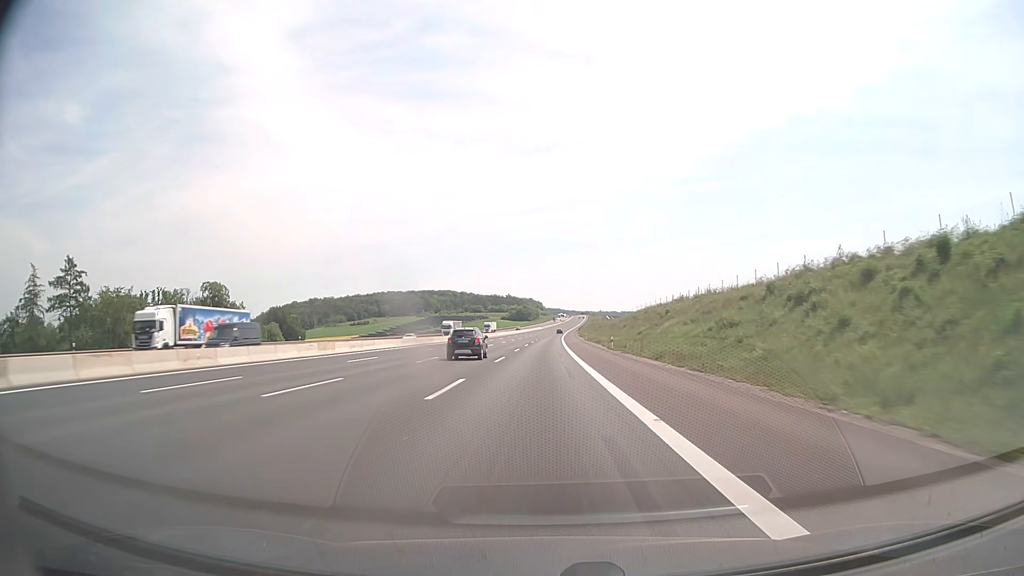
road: motorway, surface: asphalt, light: Day
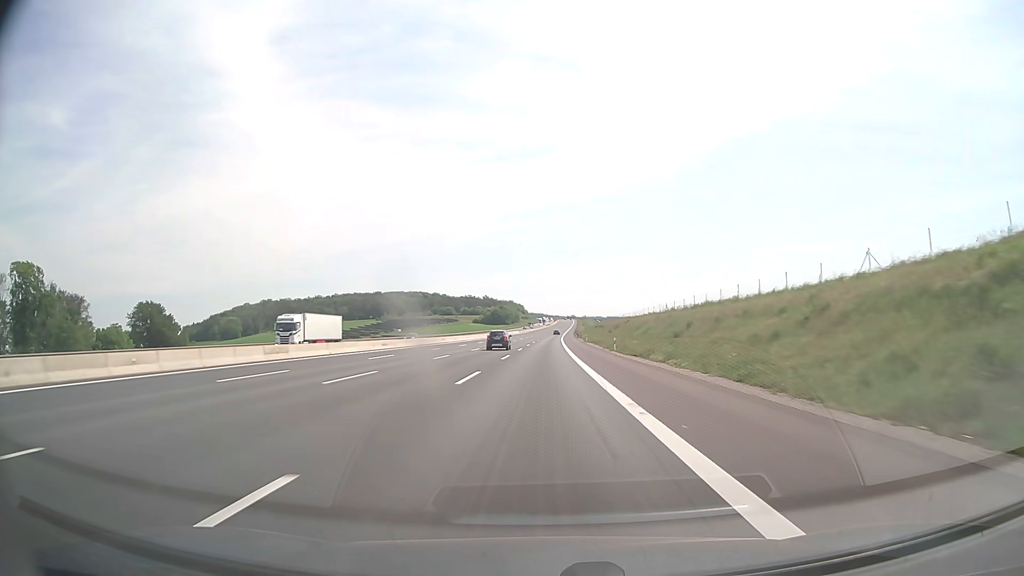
(+1.2, +103.0) m; +1°
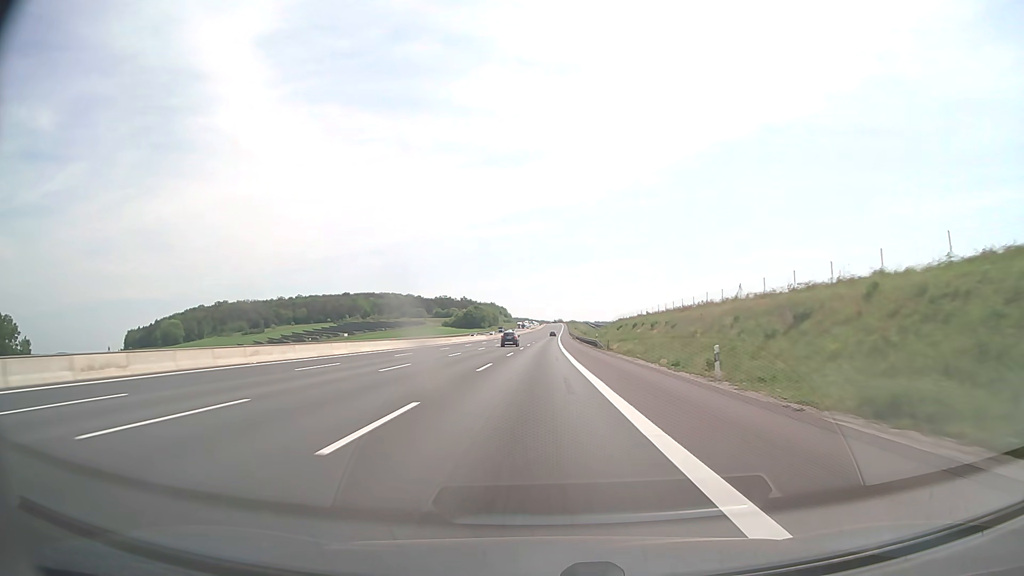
(+0.9, +82.4) m; +1°
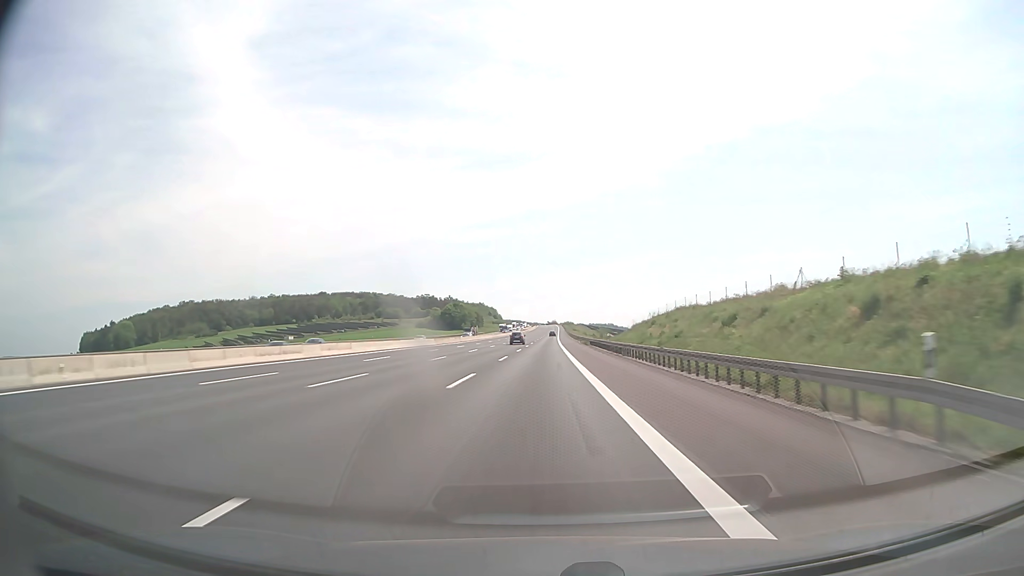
(+0.4, +61.8) m; +1°
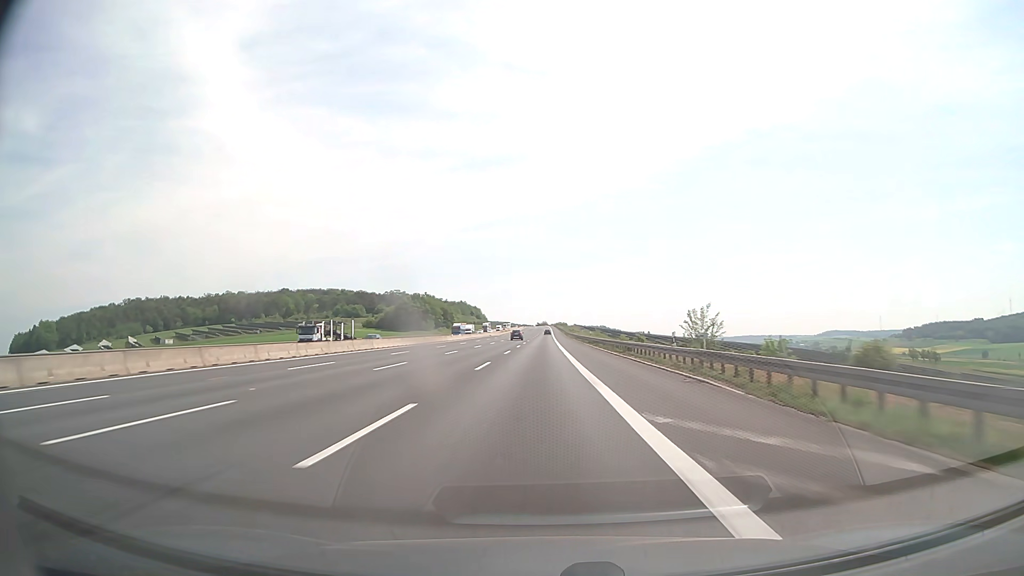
(+0.6, +82.3) m; +1°
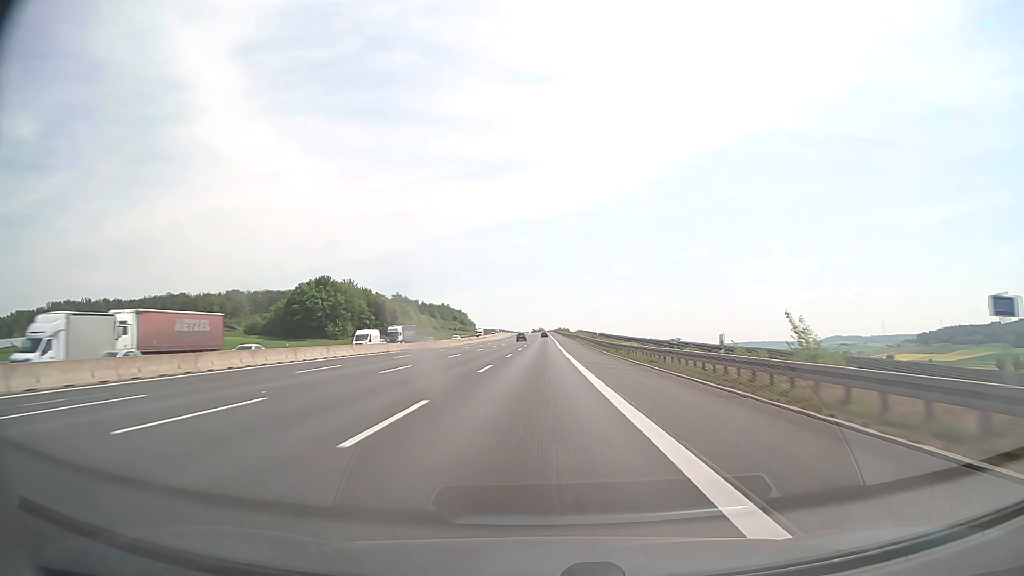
(+0.4, +102.9) m; 0°
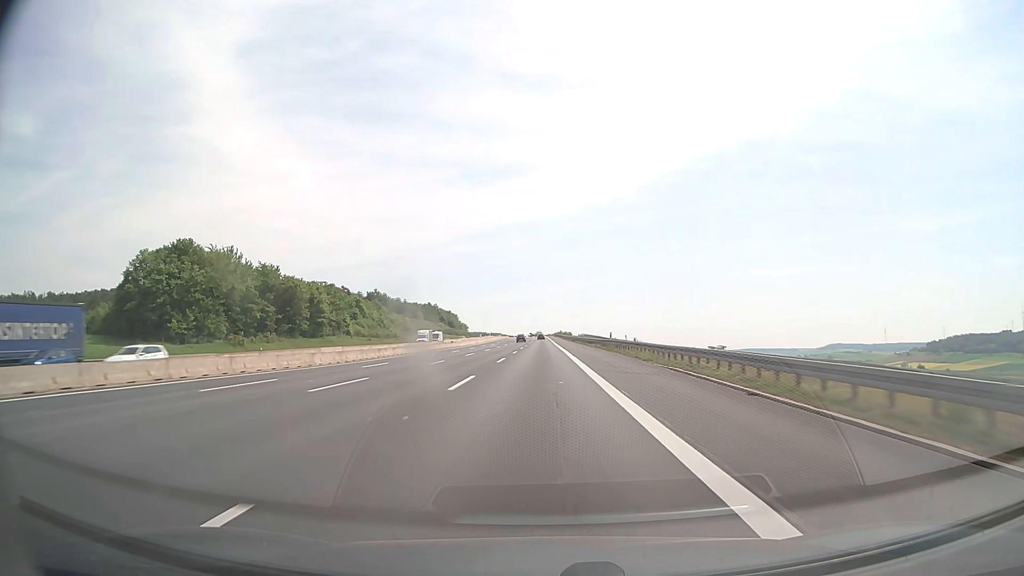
(0.0, +61.8) m; 0°
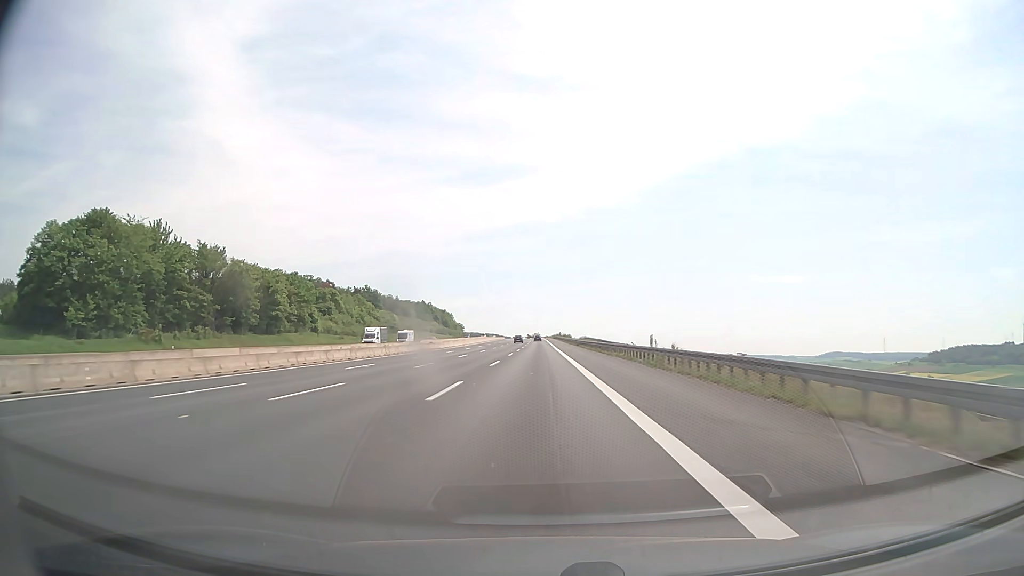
(0.0, +20.6) m; 0°
(0, +10) (0, +20) (0, +30) (0, +40) (0, +50) (0, +60) (0, +70) (0, +80) (0, +90) (0, +100) m
